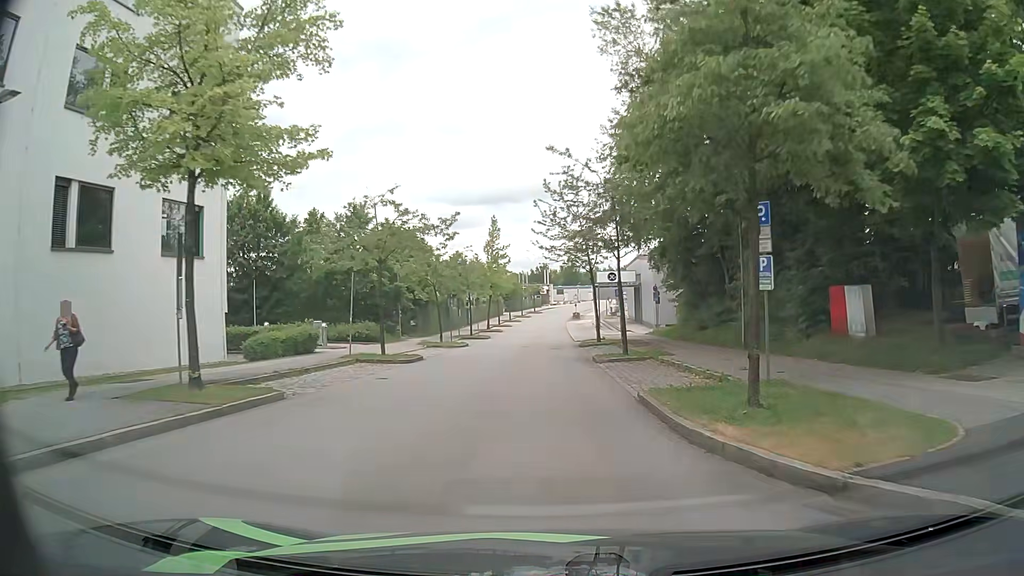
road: residential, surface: asphalt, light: Day
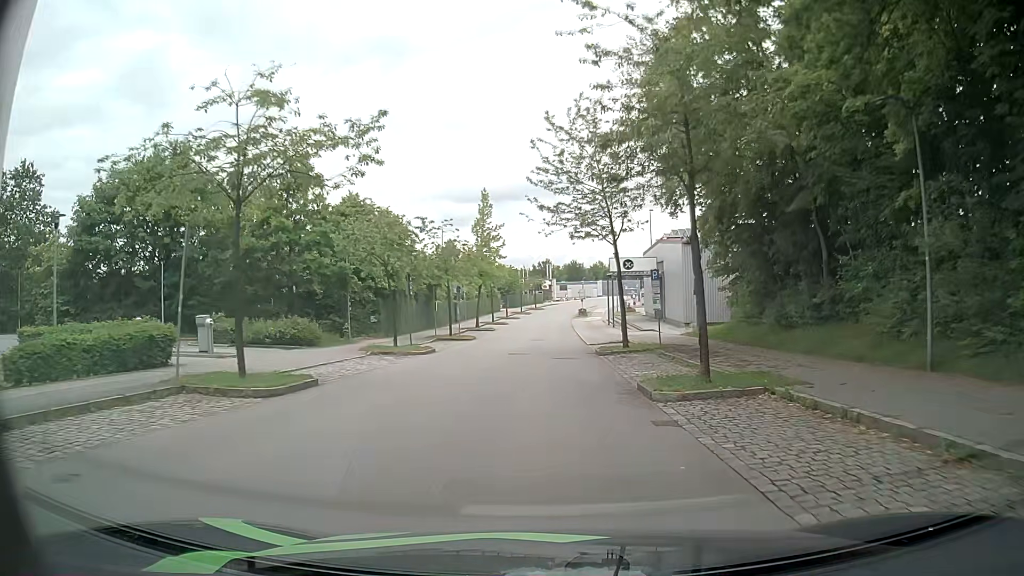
(-0.1, +12.5) m; 0°
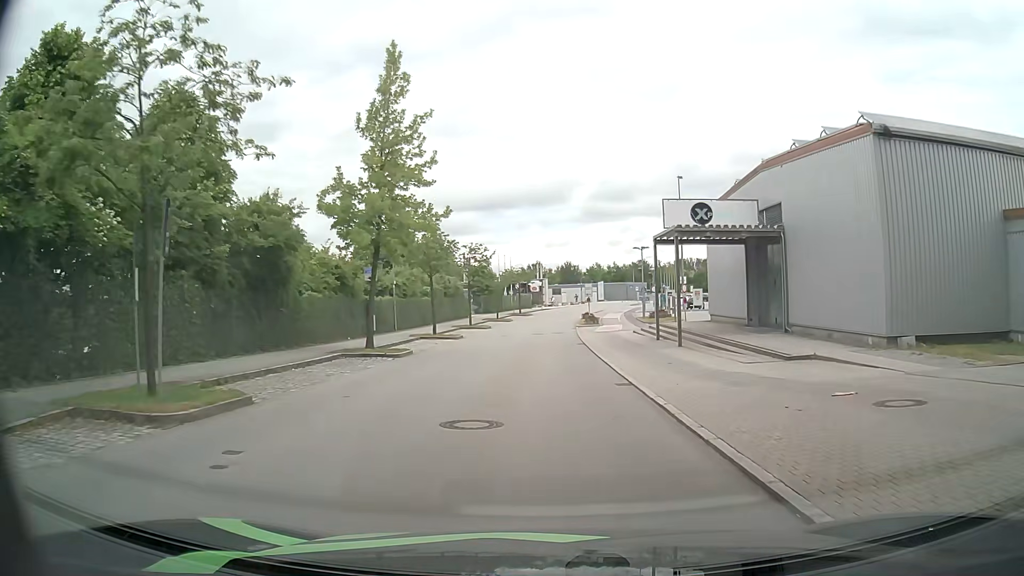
(-0.4, +31.4) m; 0°
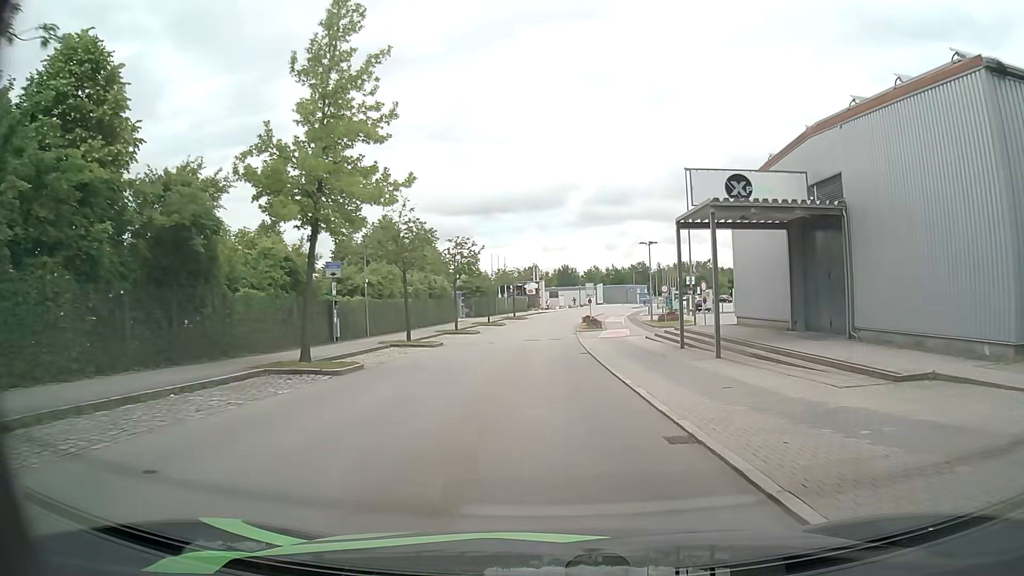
(0.0, +6.3) m; 0°
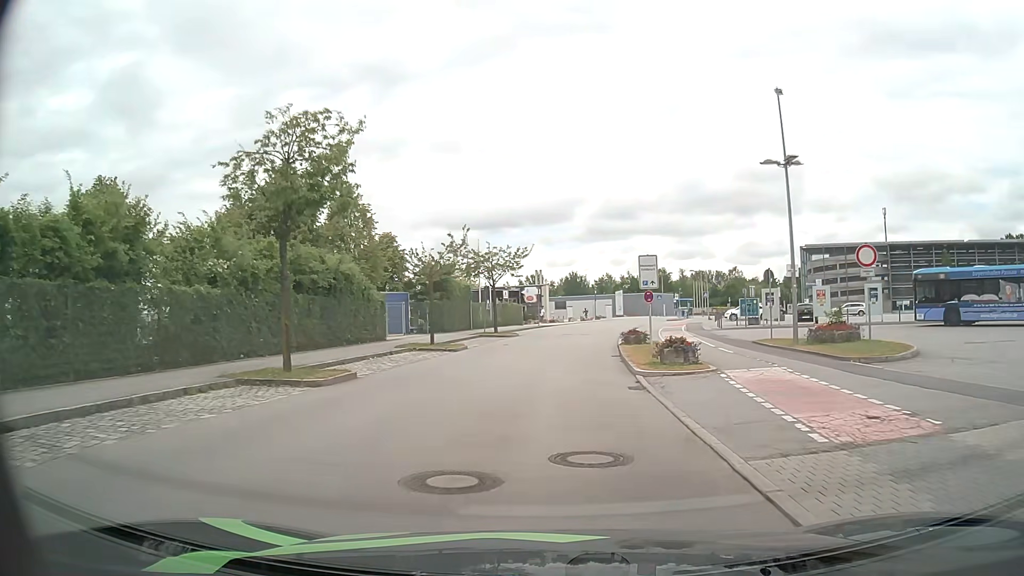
(+0.1, +30.3) m; 0°
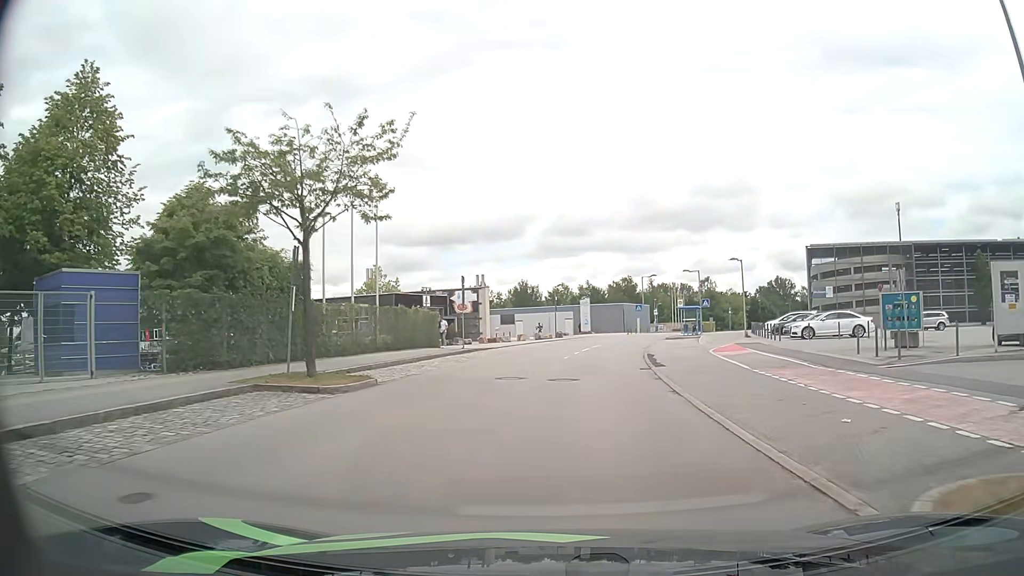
(+0.7, +28.2) m; +4°
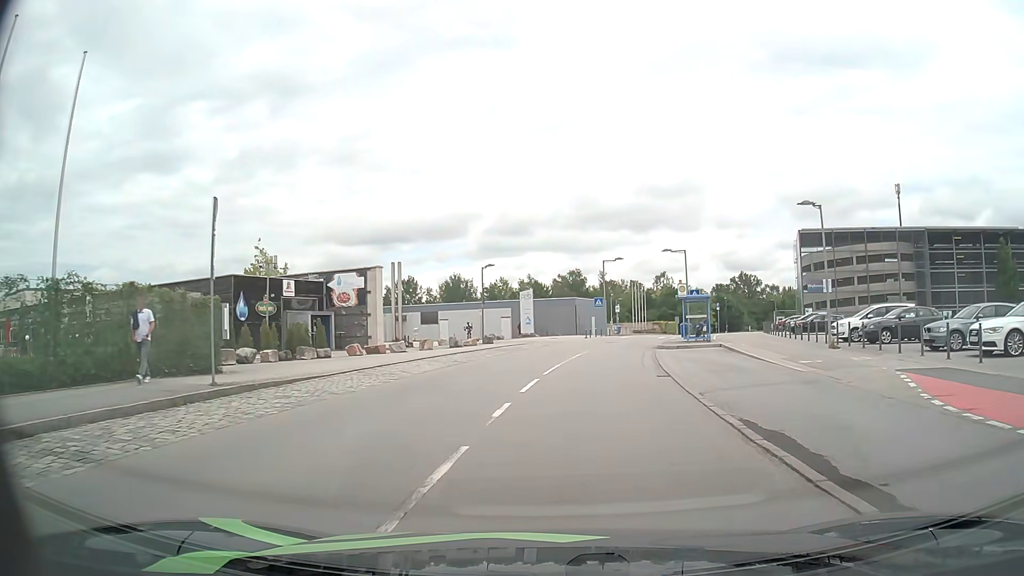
(+1.0, +21.6) m; +5°
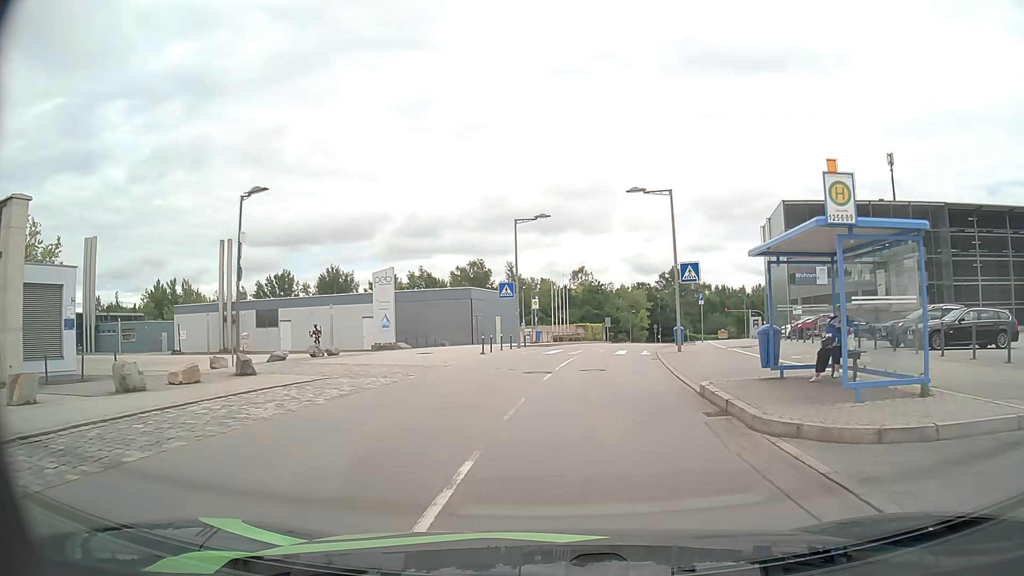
(+1.7, +26.3) m; +8°
